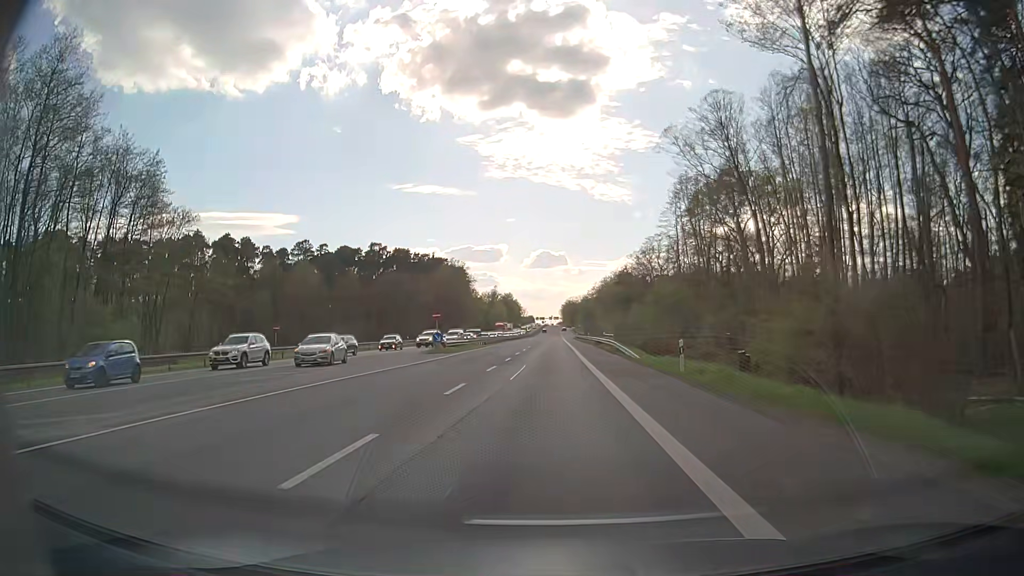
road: secondary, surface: asphalt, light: Day
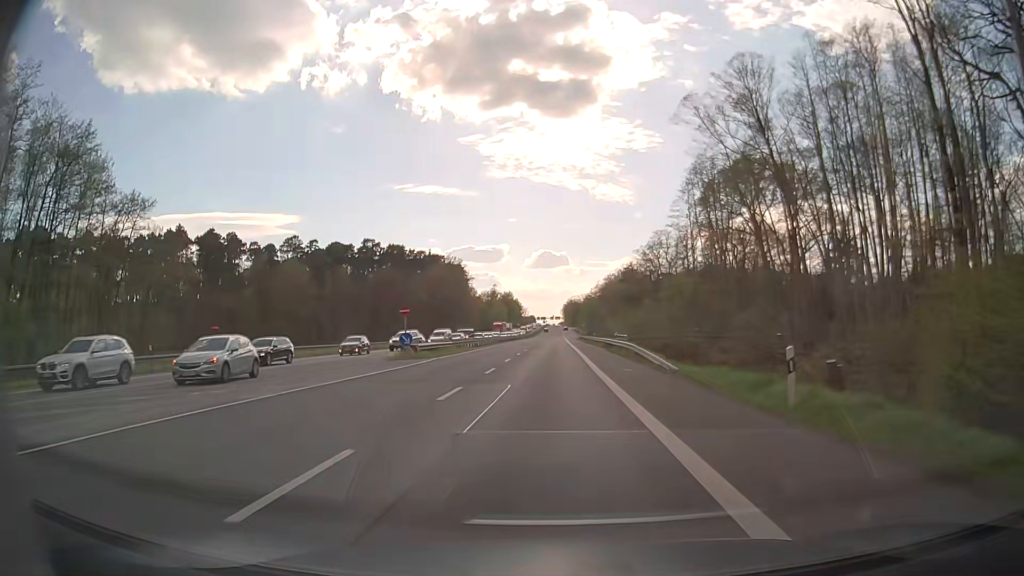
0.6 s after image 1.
(0.0, +10.1) m; 0°
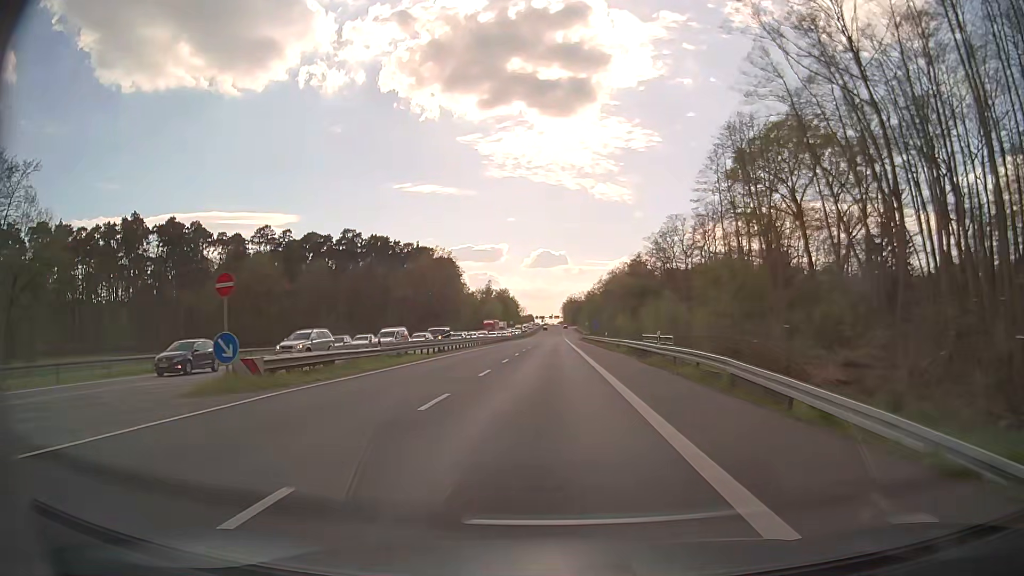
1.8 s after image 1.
(+0.1, +19.9) m; 0°
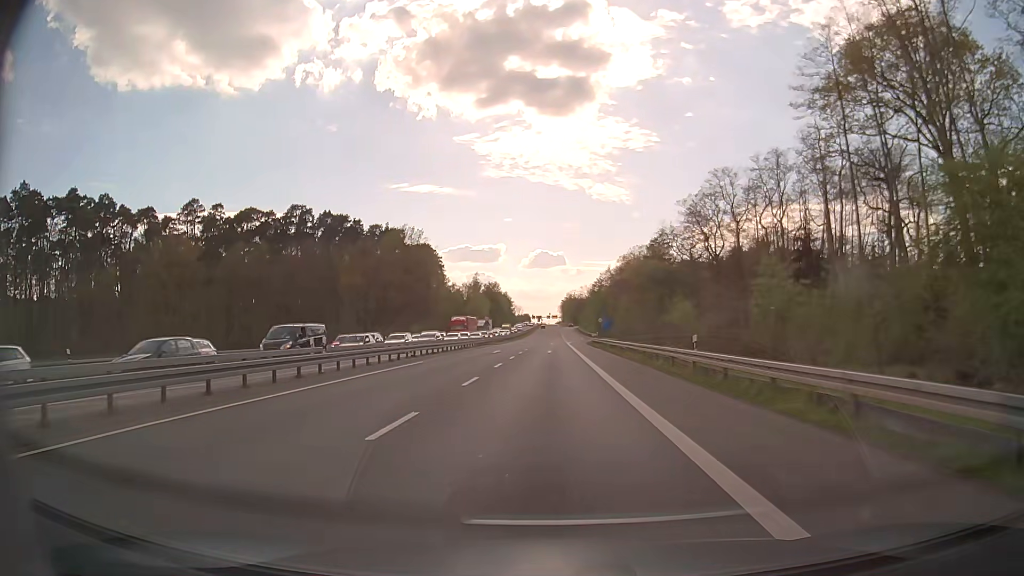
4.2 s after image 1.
(0.0, +38.9) m; 0°
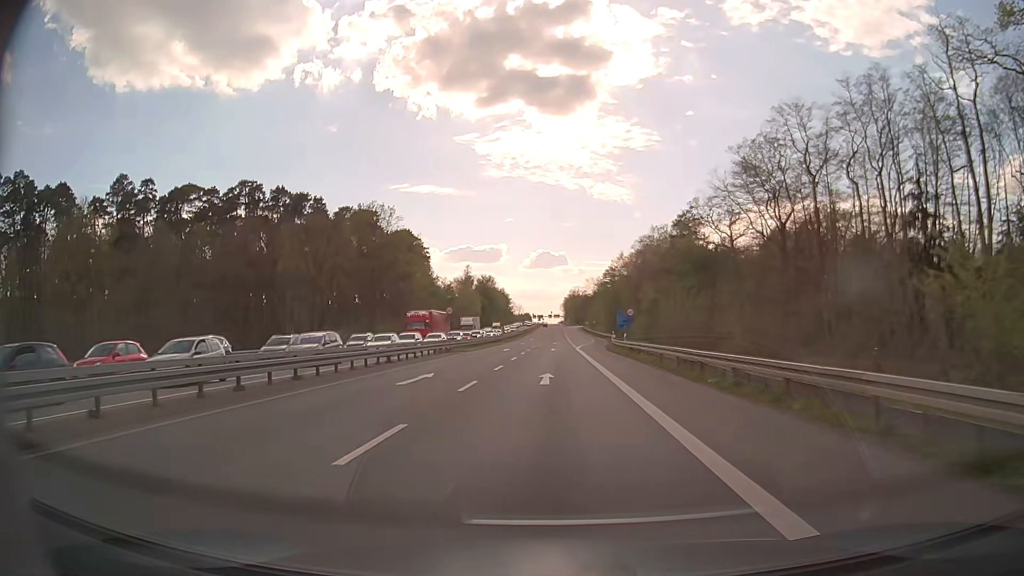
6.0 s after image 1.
(-0.1, +28.4) m; -1°
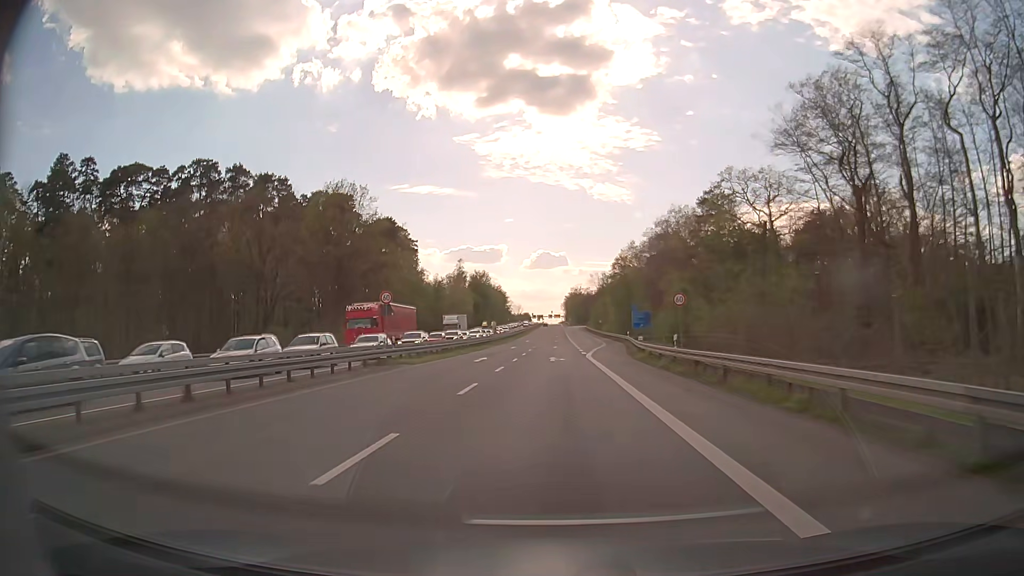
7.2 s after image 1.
(+0.1, +18.7) m; 0°
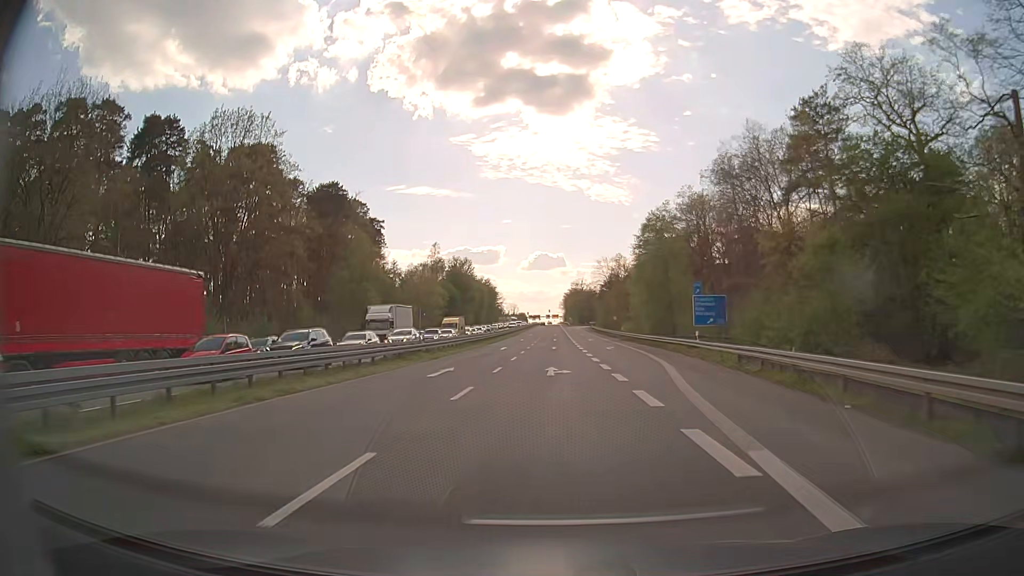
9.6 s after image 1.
(+0.1, +37.3) m; 0°
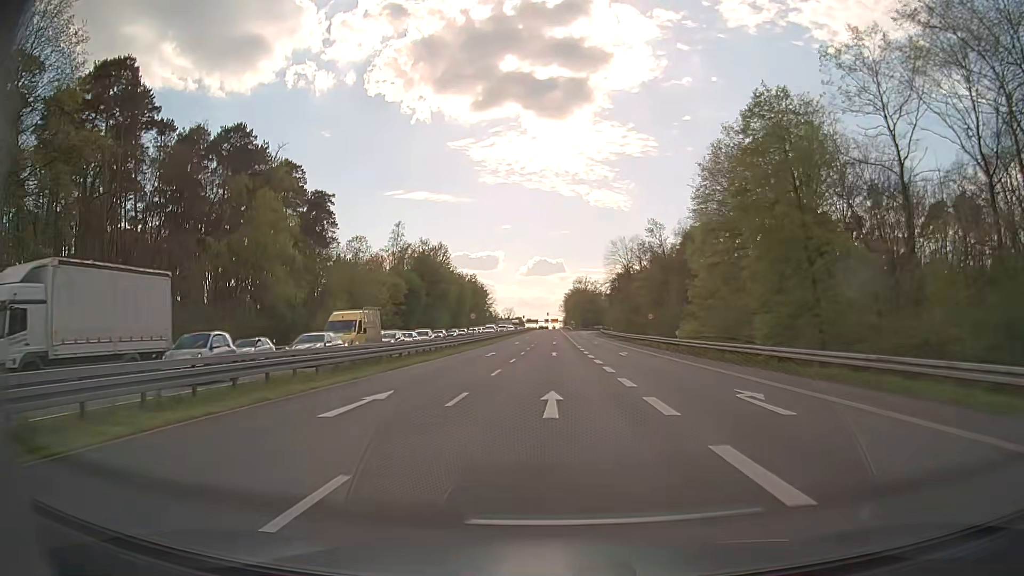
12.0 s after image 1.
(-0.1, +37.1) m; 0°
(0, +10) (0, +20) (0, +30) (0, +40) (0, +50) (0, +60) (0, +70) (0, +80) (0, +90) (0, +100) m
